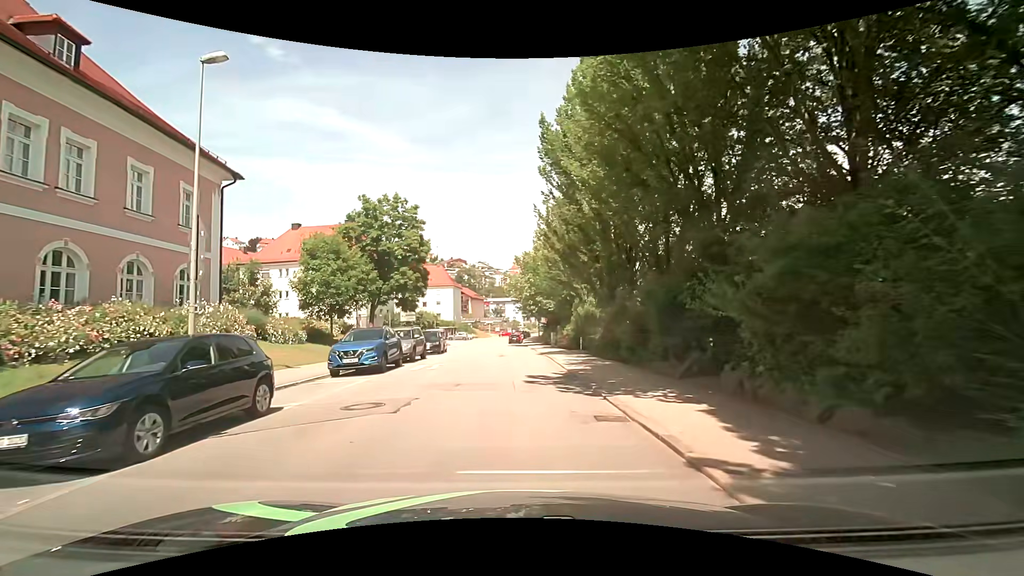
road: tertiary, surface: asphalt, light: Day
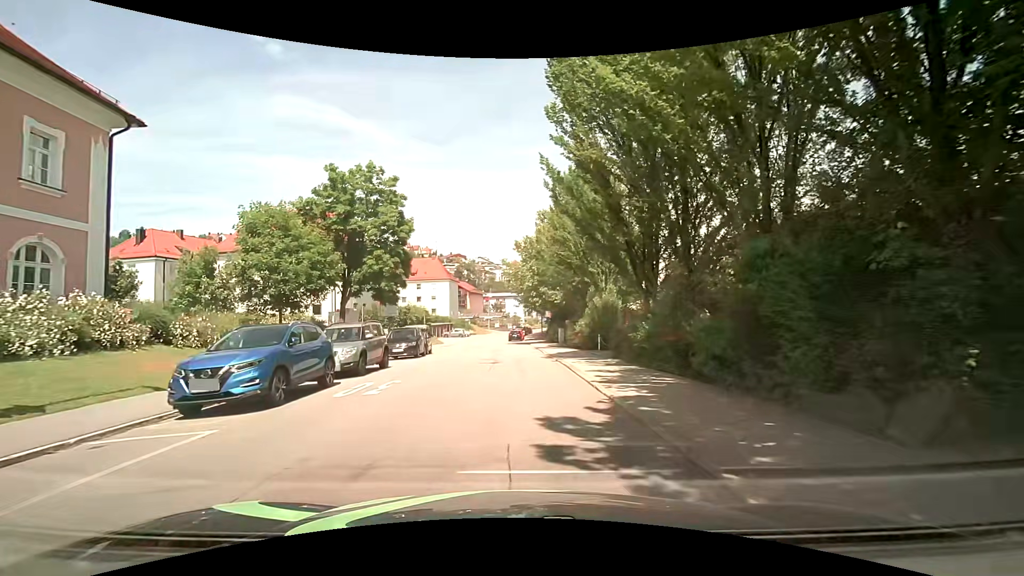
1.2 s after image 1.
(0.0, +7.5) m; 0°
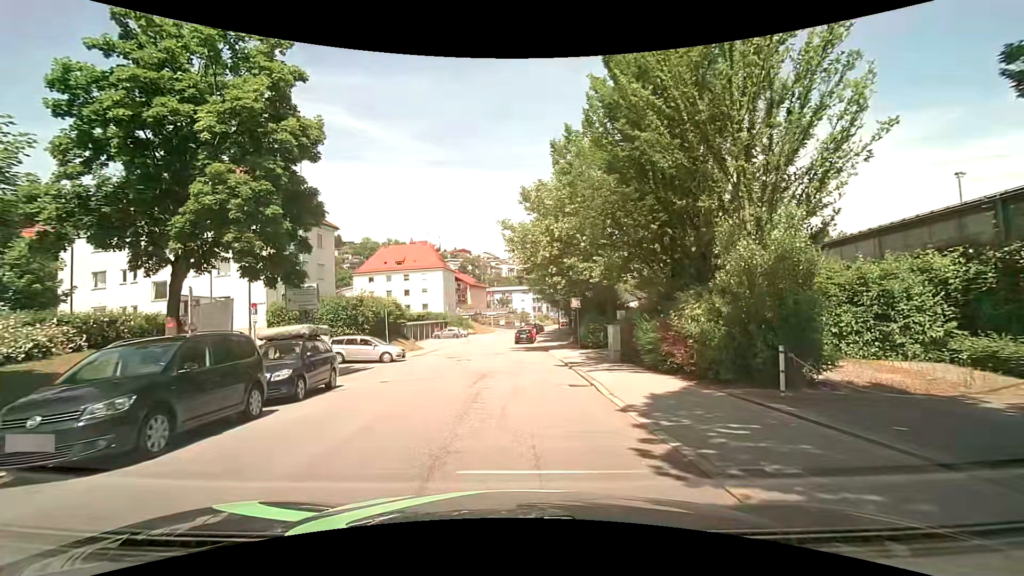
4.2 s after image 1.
(0.0, +18.5) m; +1°
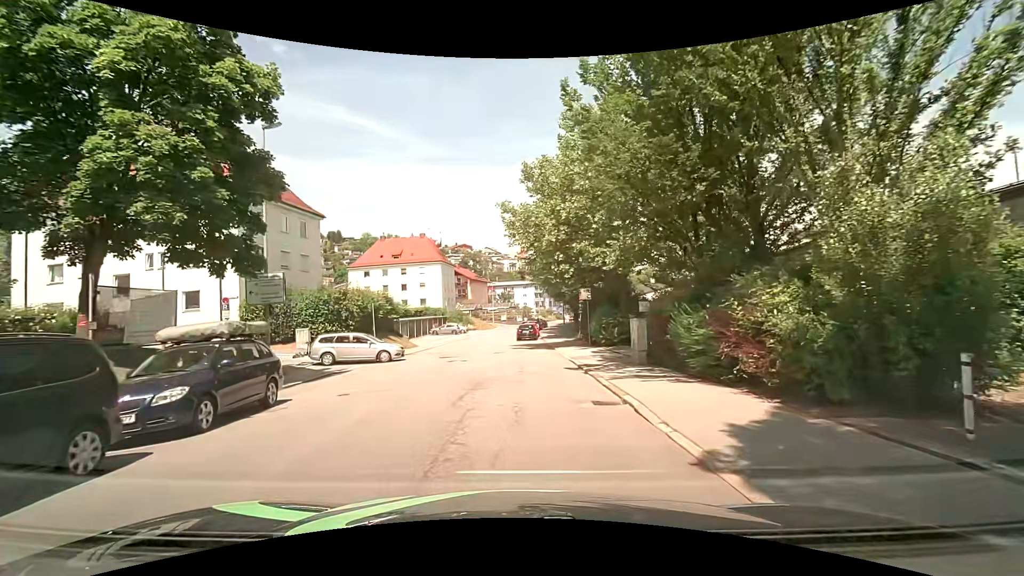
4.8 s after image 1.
(-0.1, +3.7) m; -1°
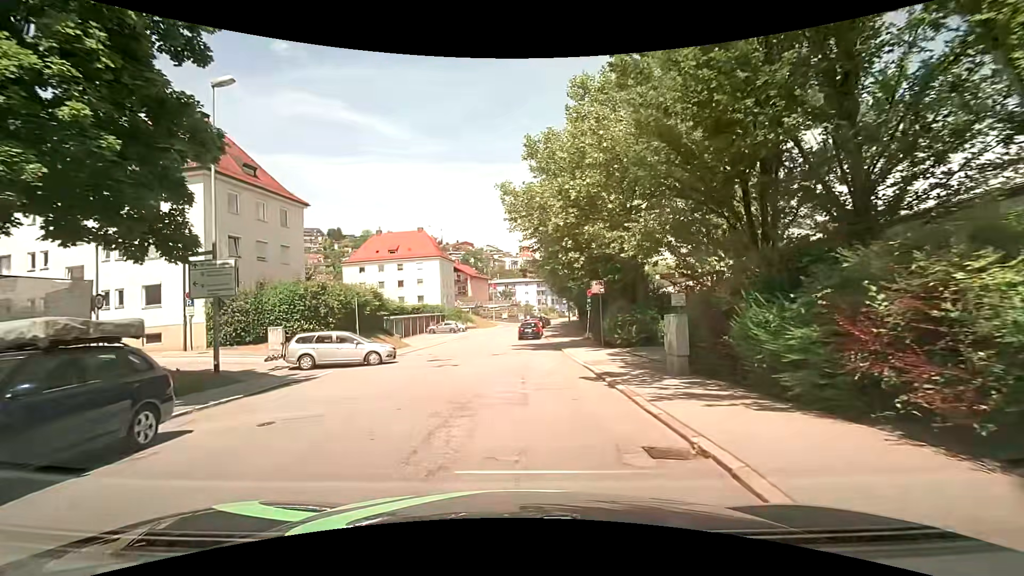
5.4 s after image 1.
(0.0, +3.7) m; -1°
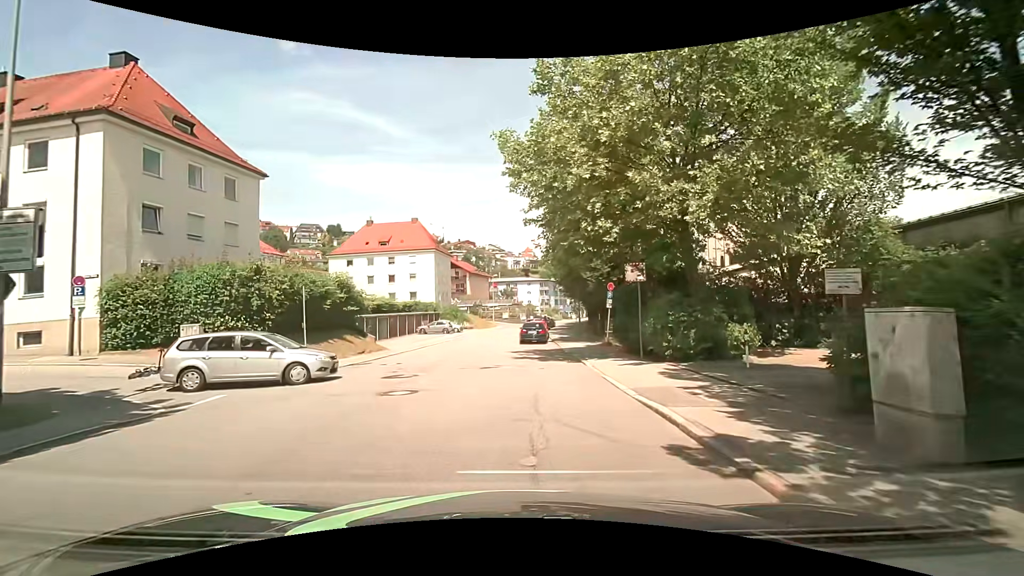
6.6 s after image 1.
(0.0, +7.2) m; -1°
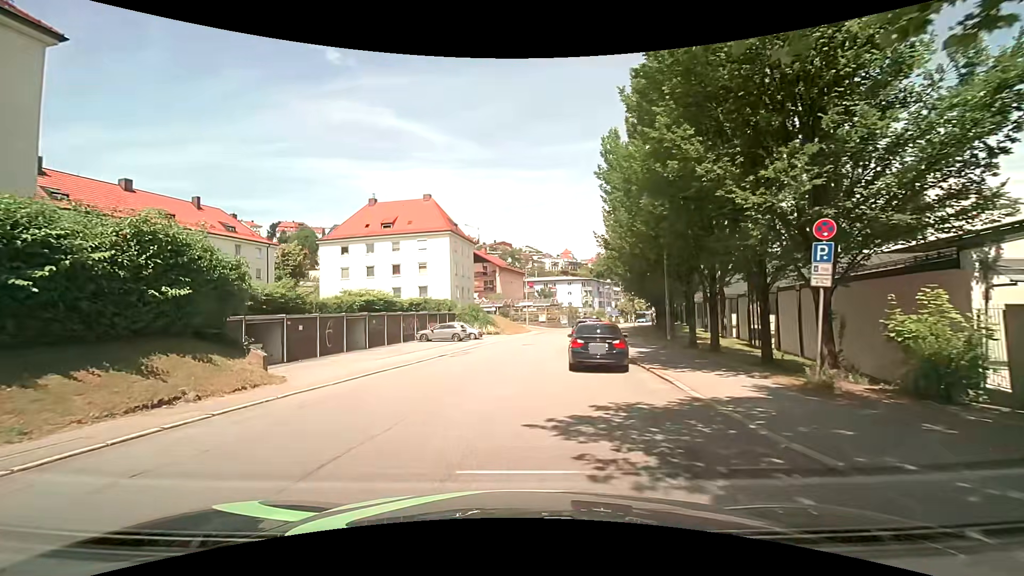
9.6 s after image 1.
(+0.1, +17.3) m; -3°
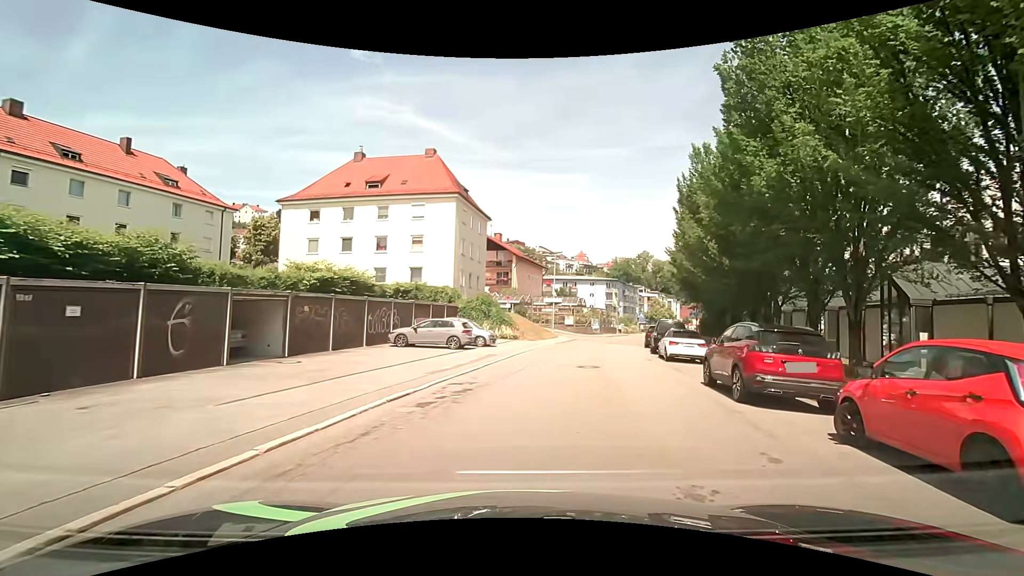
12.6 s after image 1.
(-1.6, +15.8) m; -2°
(+1, +10) (+3, +20) (+5, +29) (+8, +39) (+12, +48) (+16, +57) (+20, +67) (+23, +76) (+27, +85) (+31, +94) m
